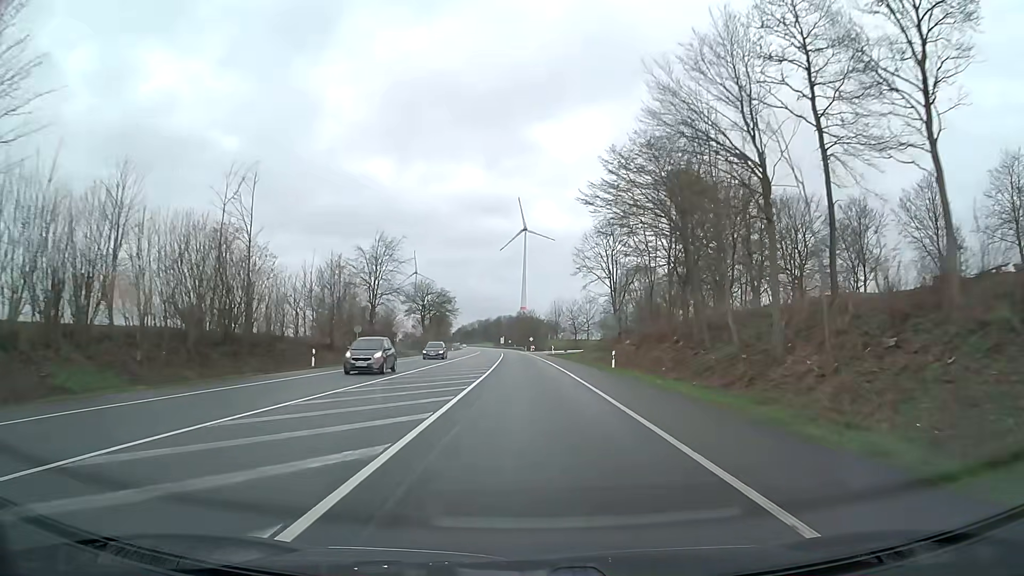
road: primary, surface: asphalt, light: Day
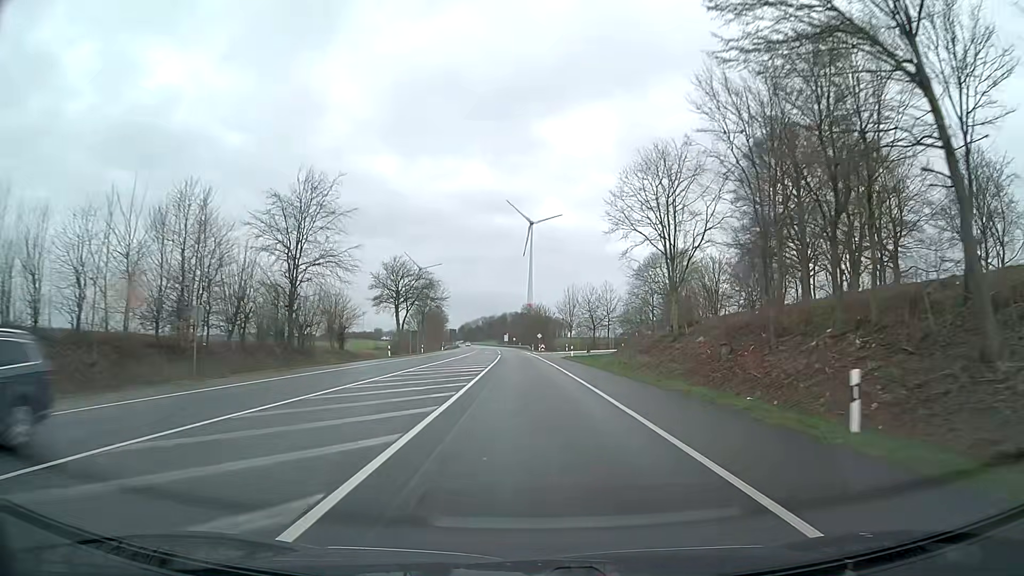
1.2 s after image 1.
(-0.2, +27.3) m; -1°
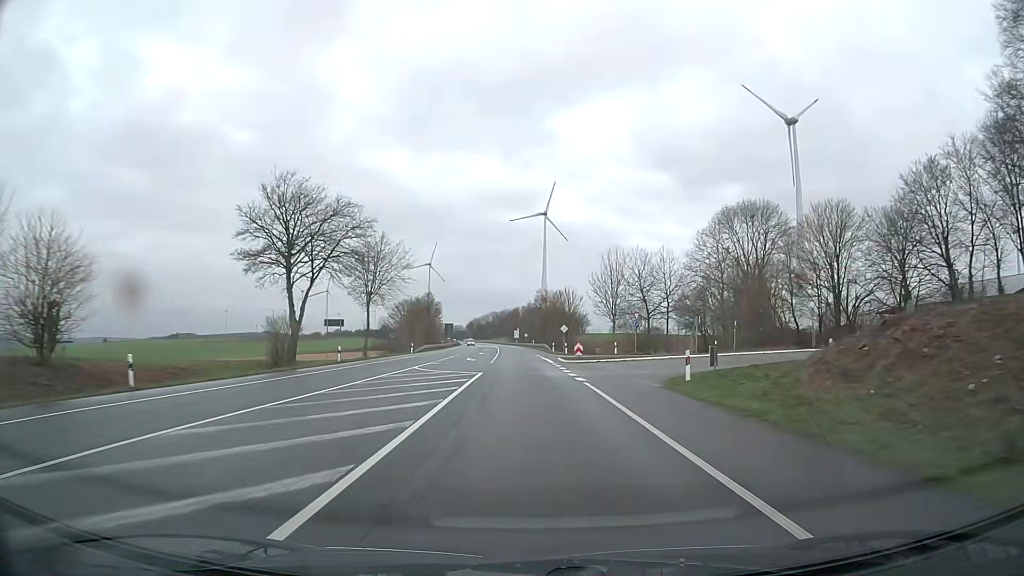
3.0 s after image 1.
(-0.3, +43.0) m; -1°
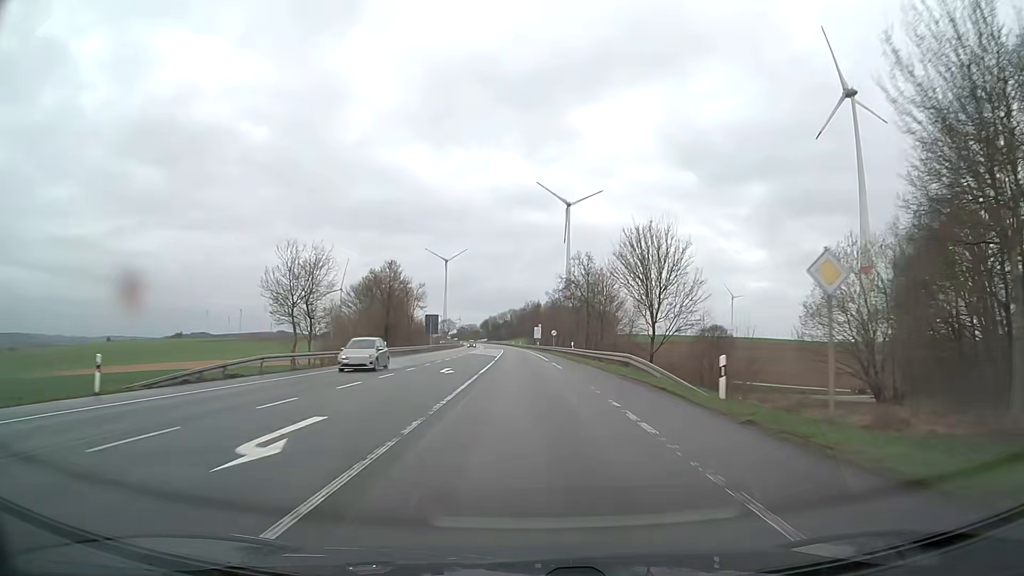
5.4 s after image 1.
(-1.0, +60.3) m; -2°
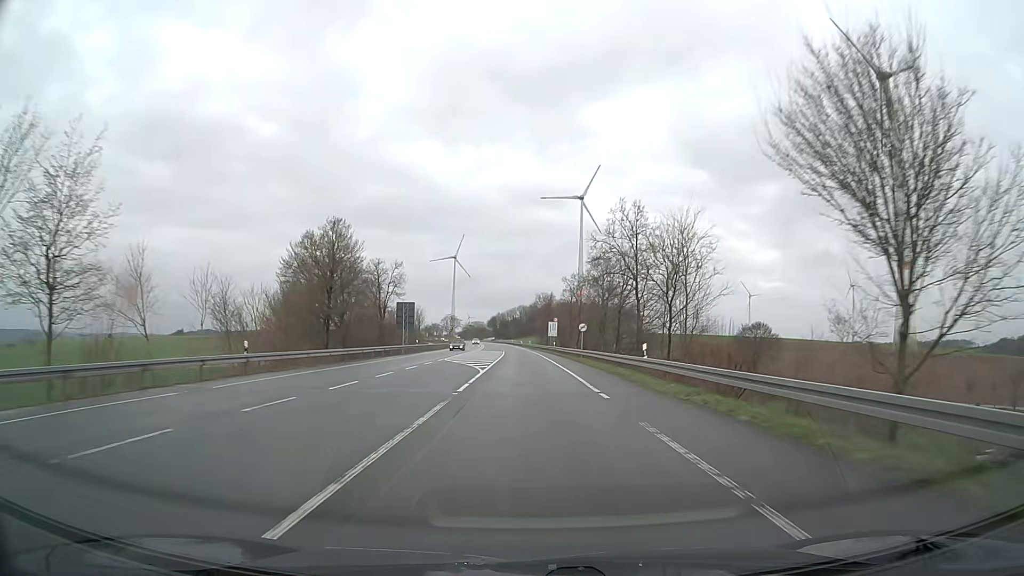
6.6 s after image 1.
(-0.2, +30.8) m; -1°
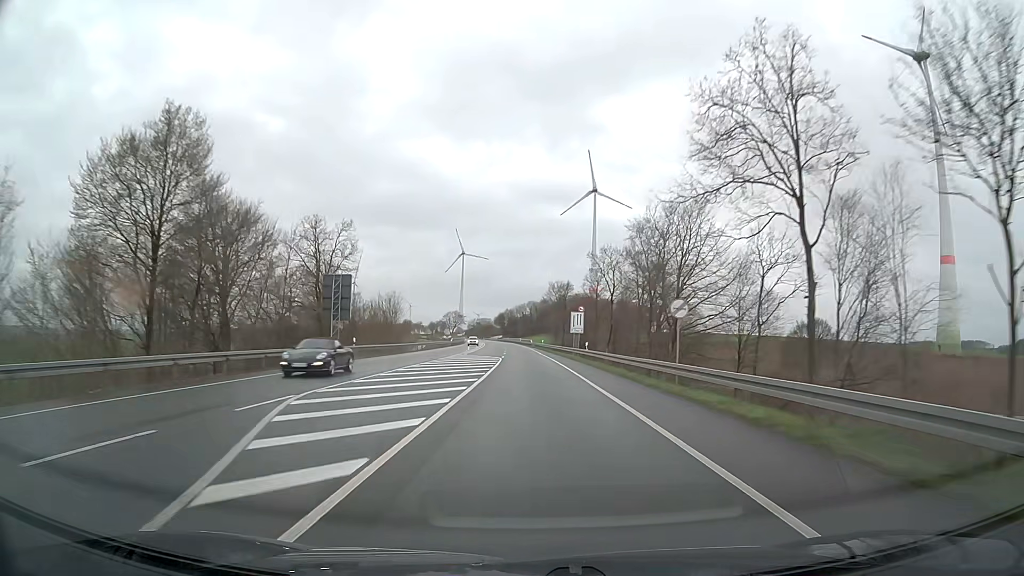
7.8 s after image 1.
(-0.2, +31.1) m; -1°
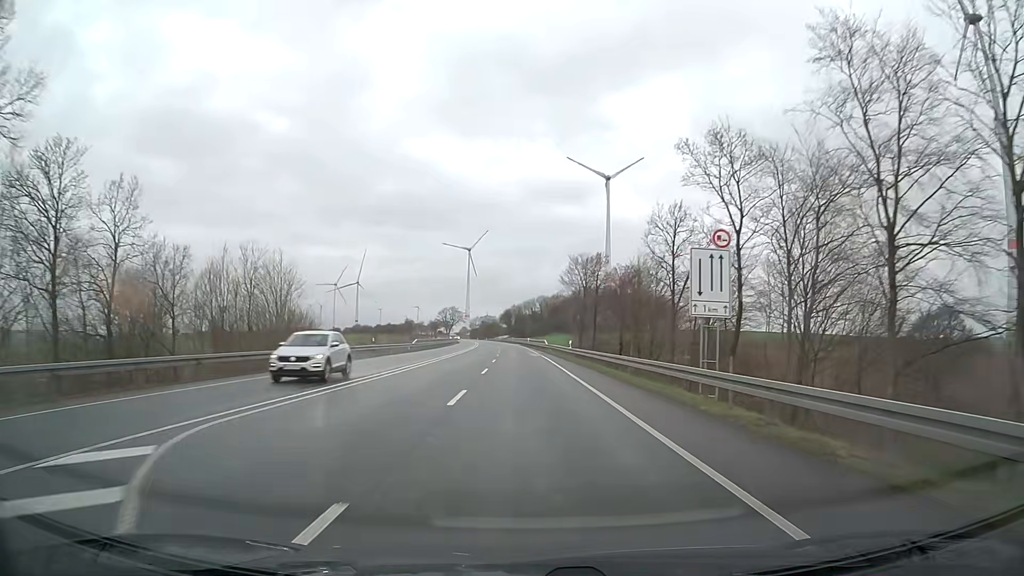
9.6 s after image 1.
(-0.2, +46.9) m; -1°
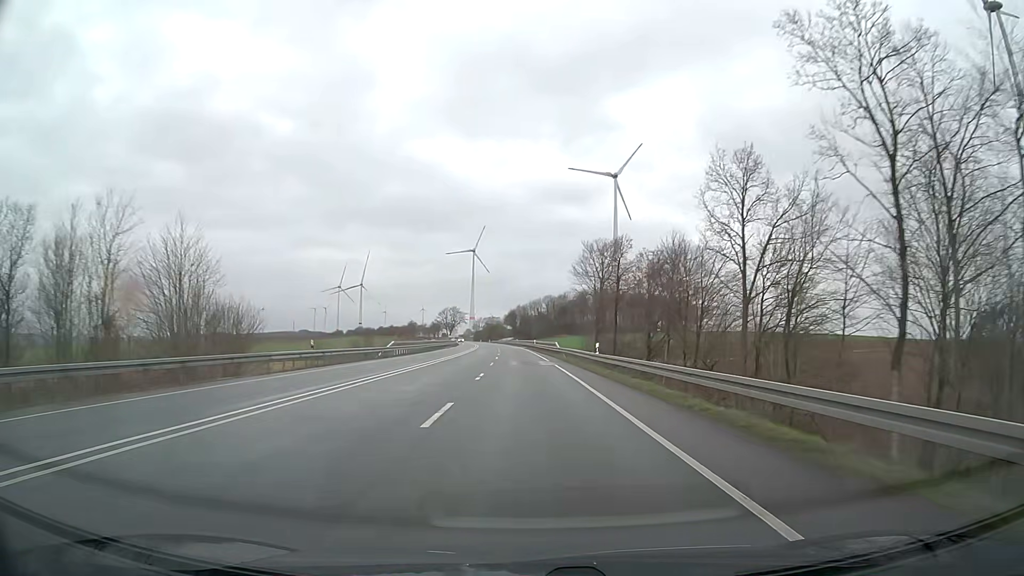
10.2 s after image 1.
(0.0, +15.7) m; 0°
(0, +10) (0, +20) (0, +30) (0, +40) (-1, +50) (-1, +60) (-1, +70) (-2, +80) (-2, +90) (-3, +100) m
